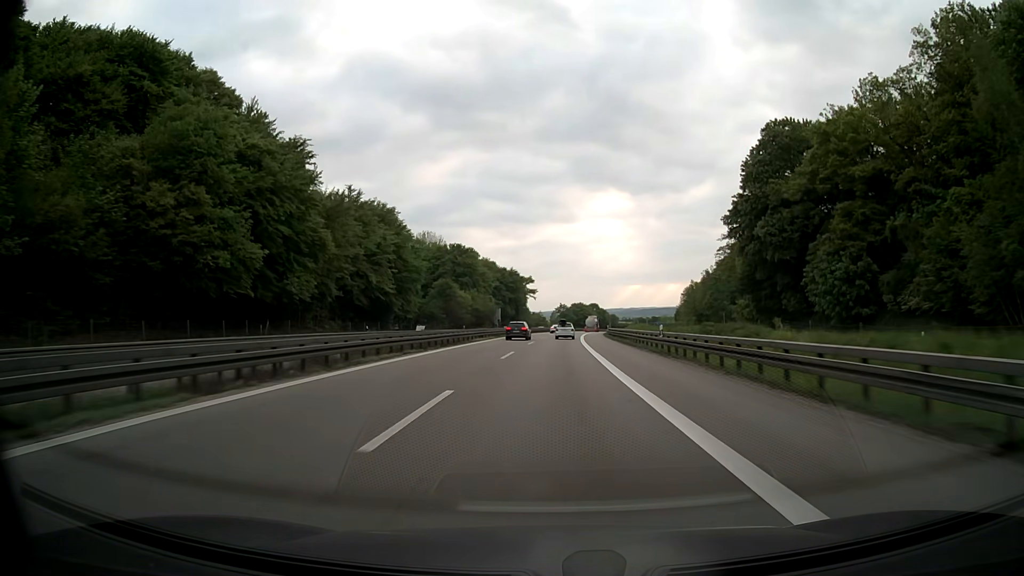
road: motorway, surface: asphalt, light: Day
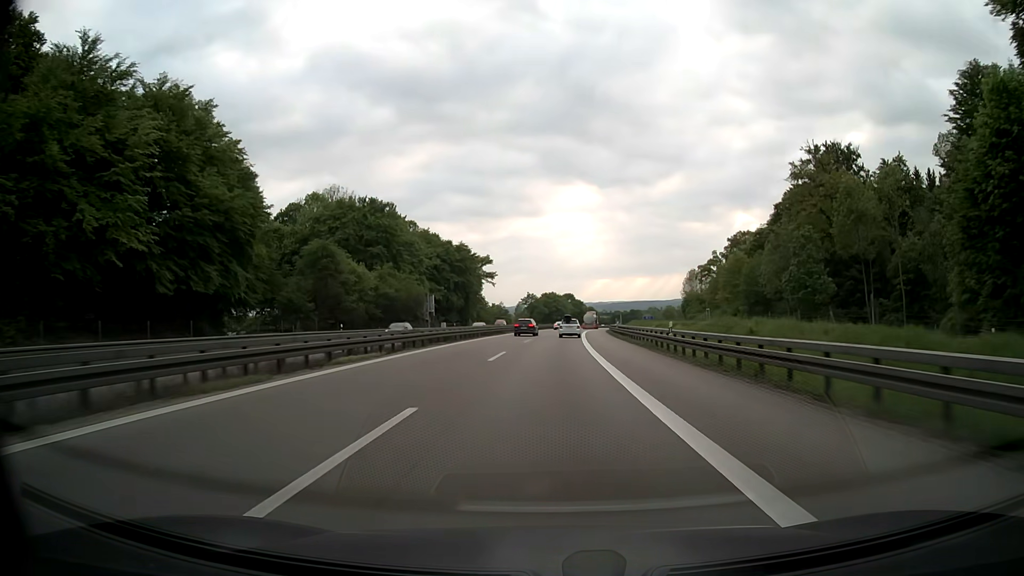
(+1.4, +57.1) m; +3°
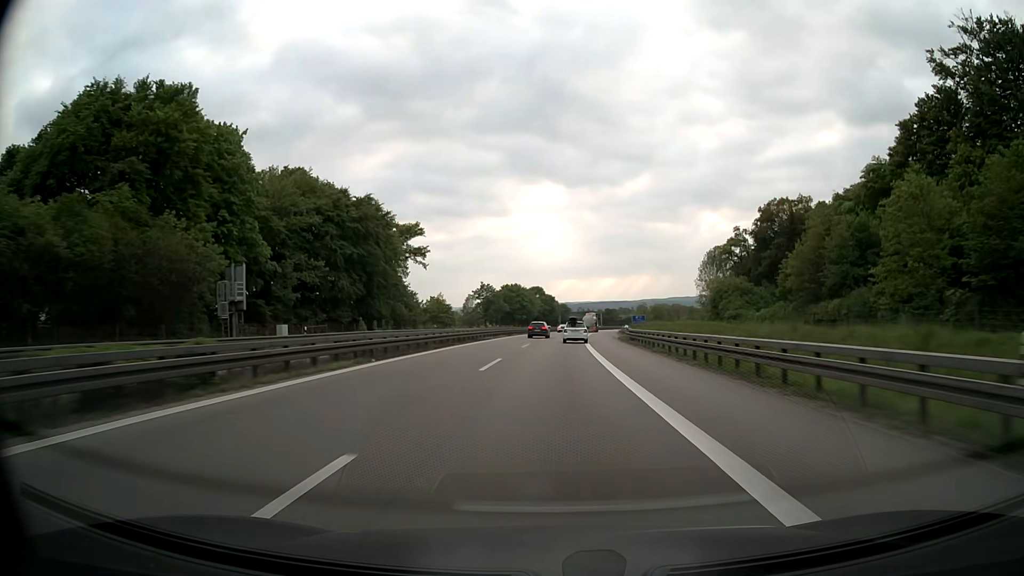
(+1.3, +57.6) m; +3°
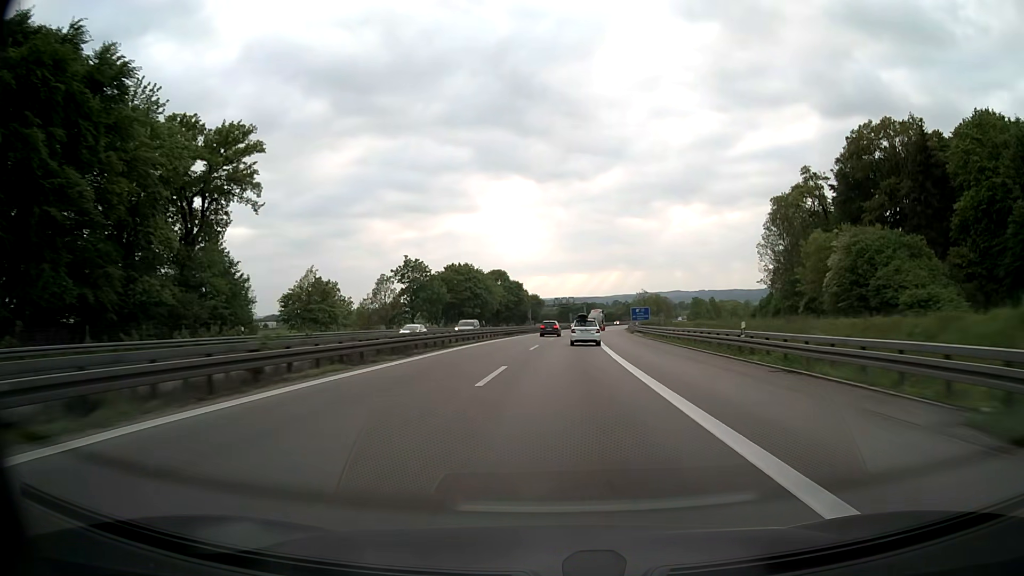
(+1.5, +58.7) m; +3°
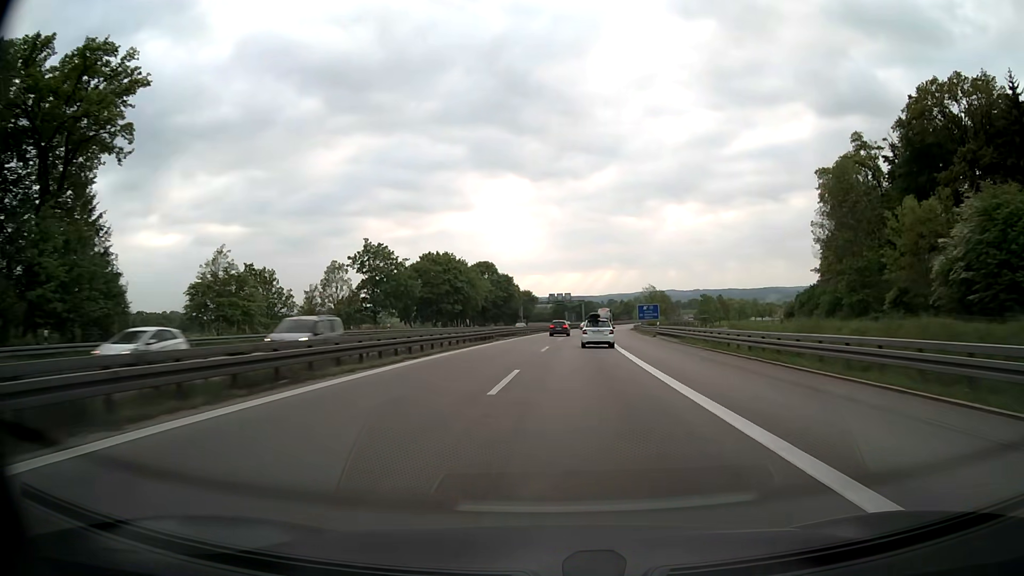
(+0.1, +19.8) m; +1°
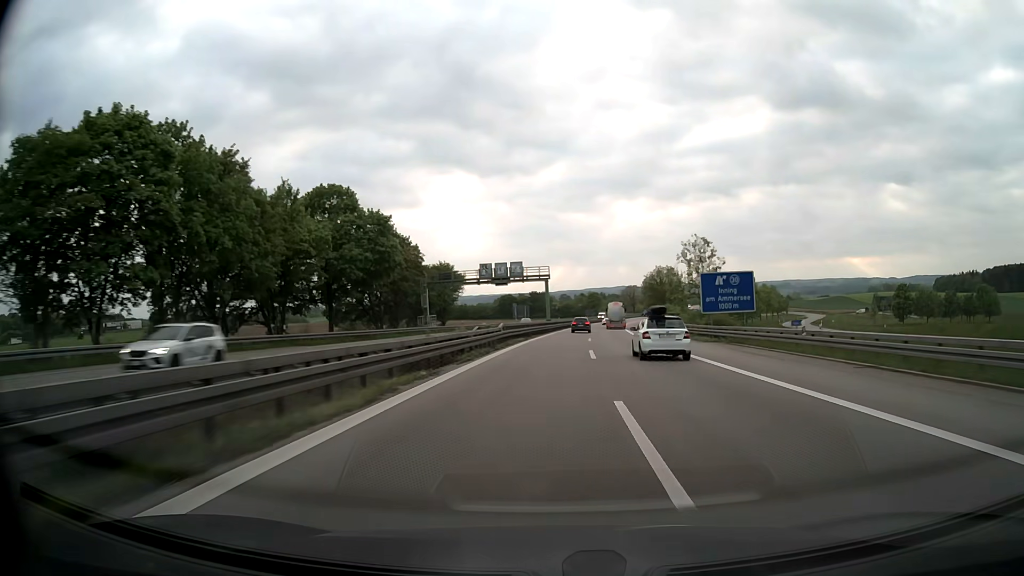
(+2.3, +79.4) m; +4°
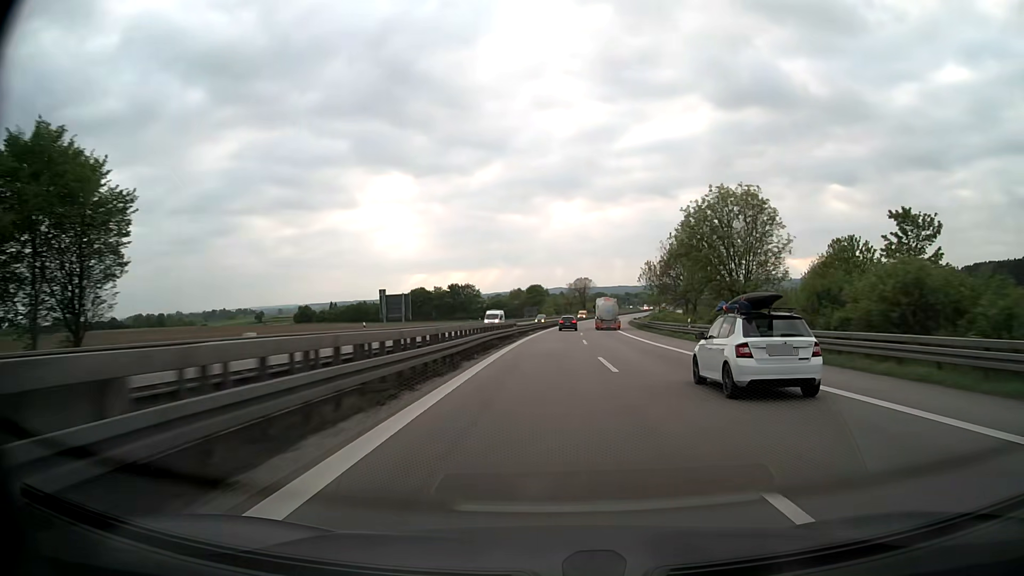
(+3.8, +78.0) m; +5°
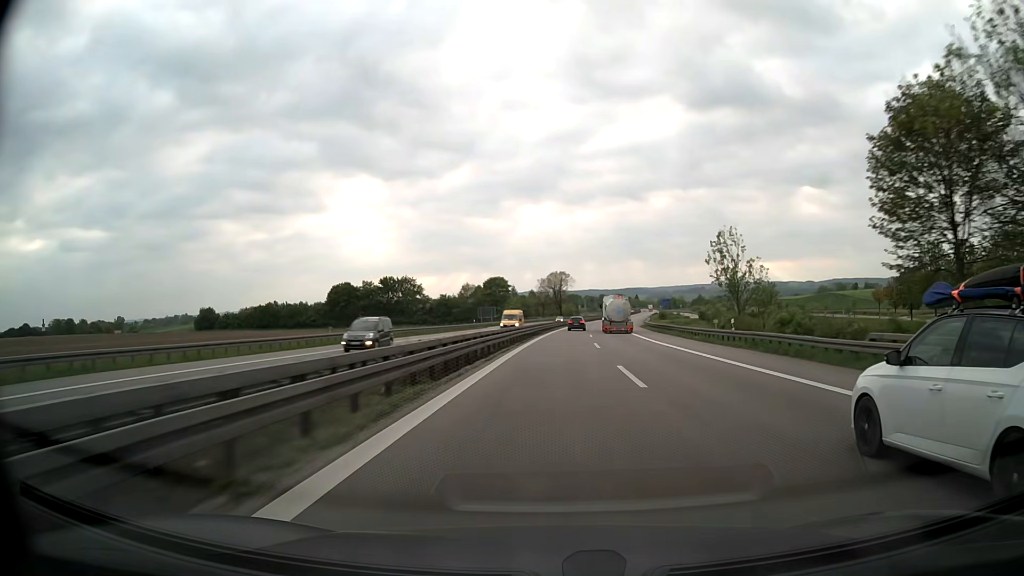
(+1.2, +57.8) m; +2°
(0, +10) (0, +20) (0, +30) (+1, +40) (+1, +50) (+2, +60) (+2, +70) (+3, +80) (+4, +90) (+5, +100) m
